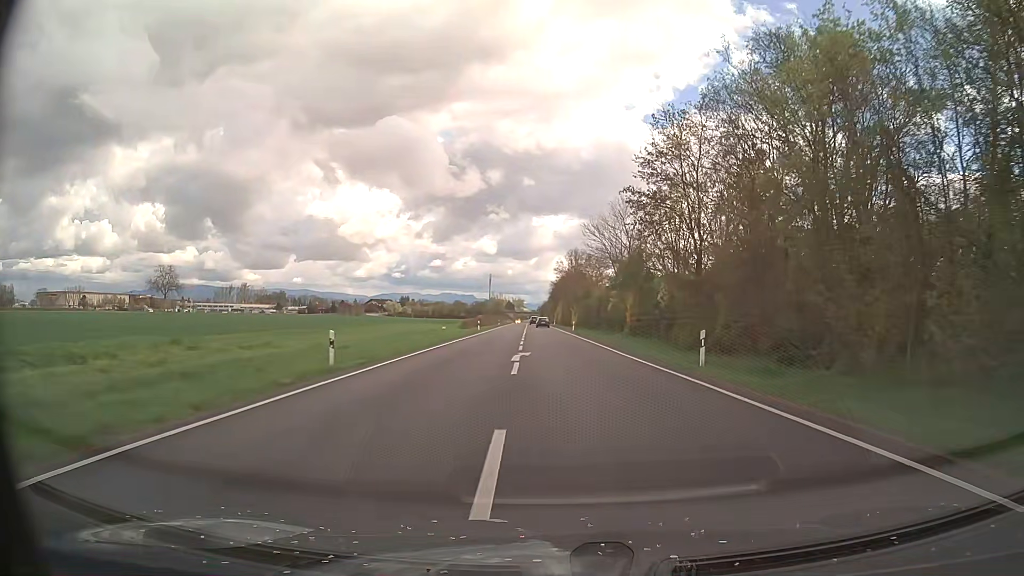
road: secondary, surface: asphalt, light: Day
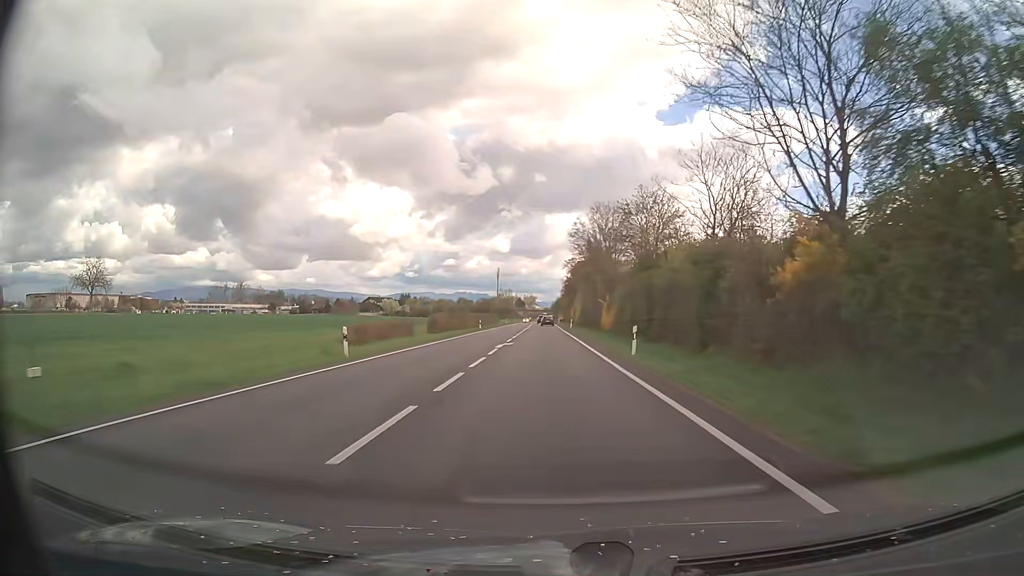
(0.0, +46.1) m; -1°
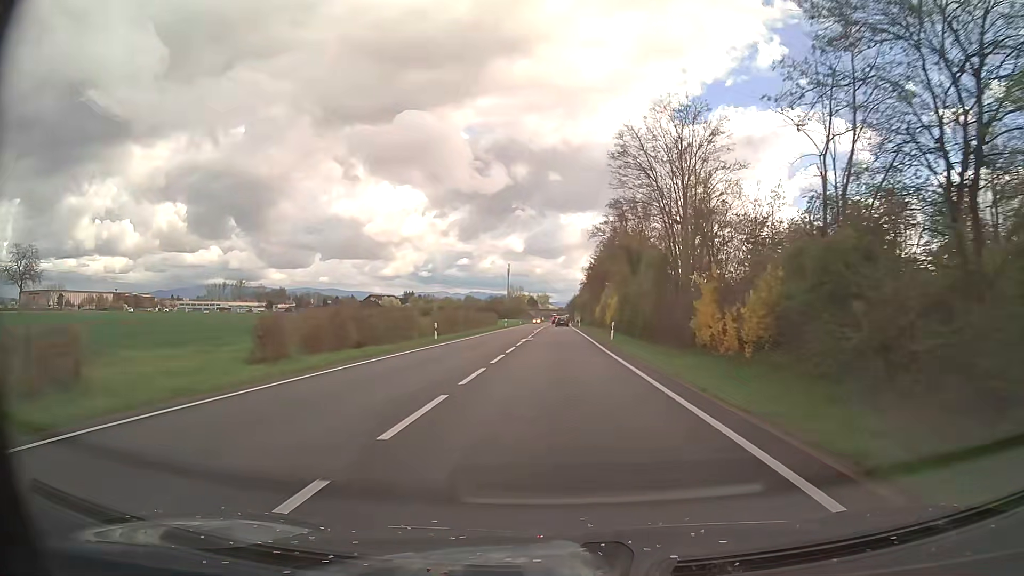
(-0.5, +34.8) m; -1°
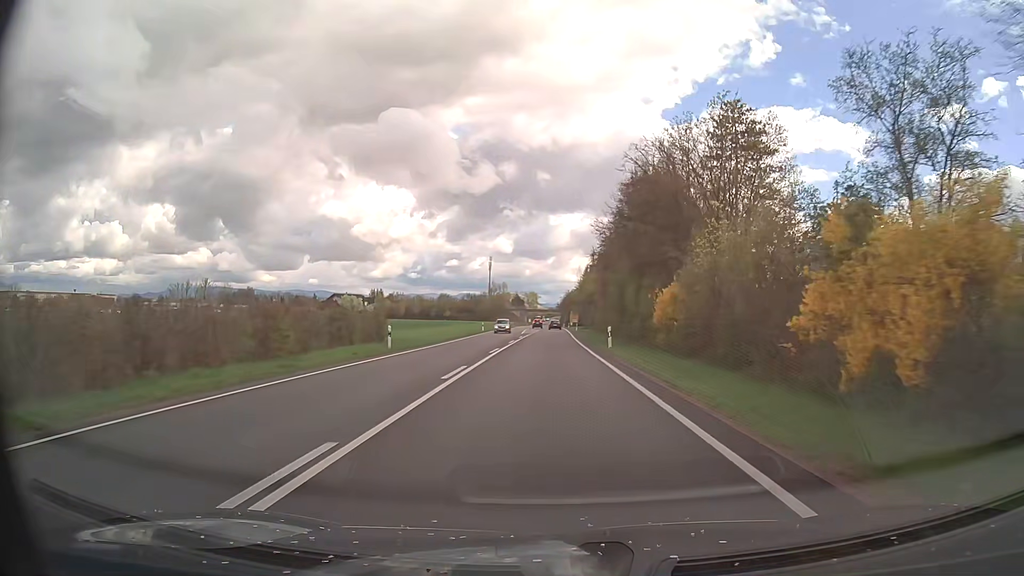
(+0.5, +58.5) m; +1°
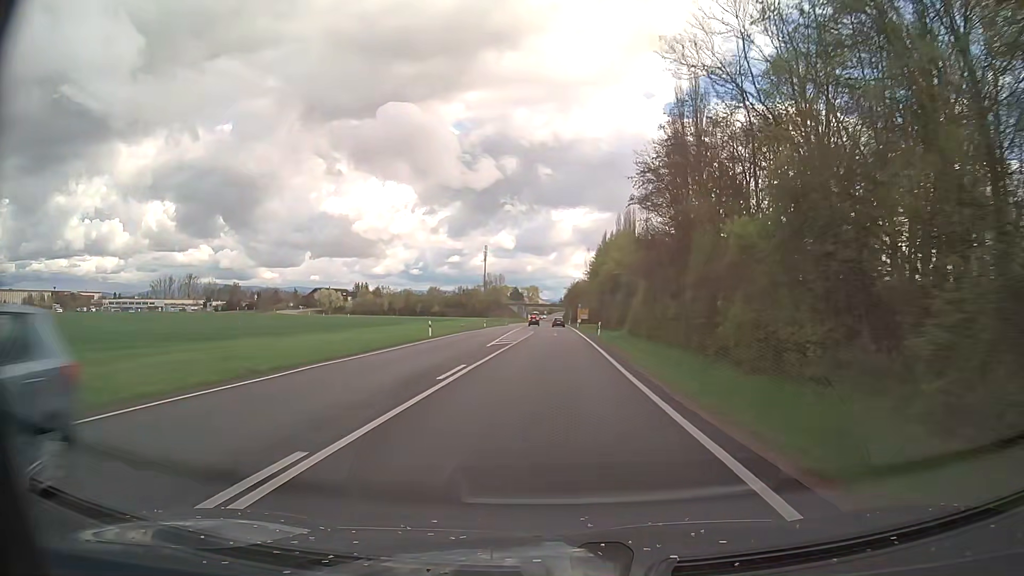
(-0.2, +36.8) m; -1°
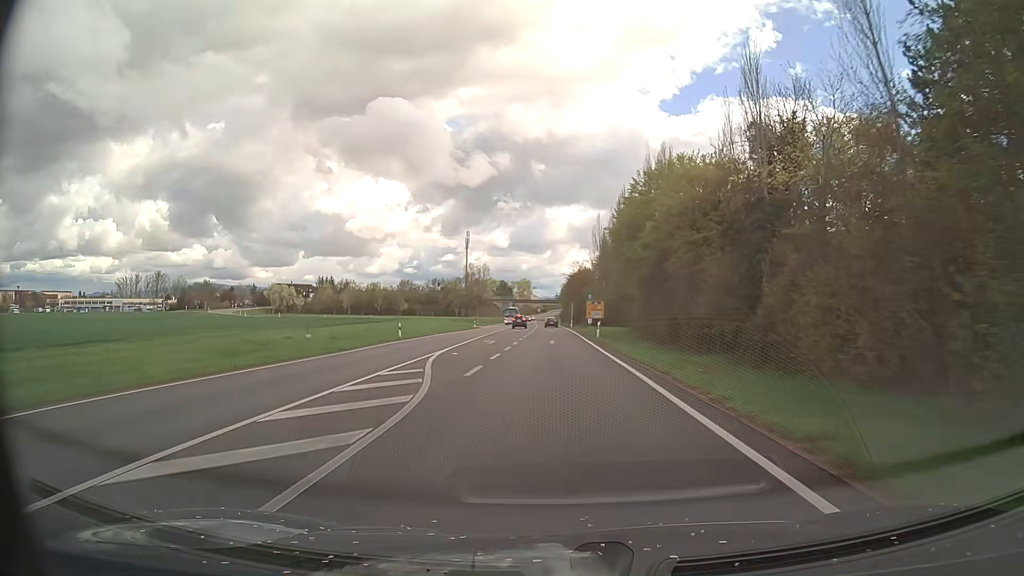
(+0.4, +49.5) m; +1°
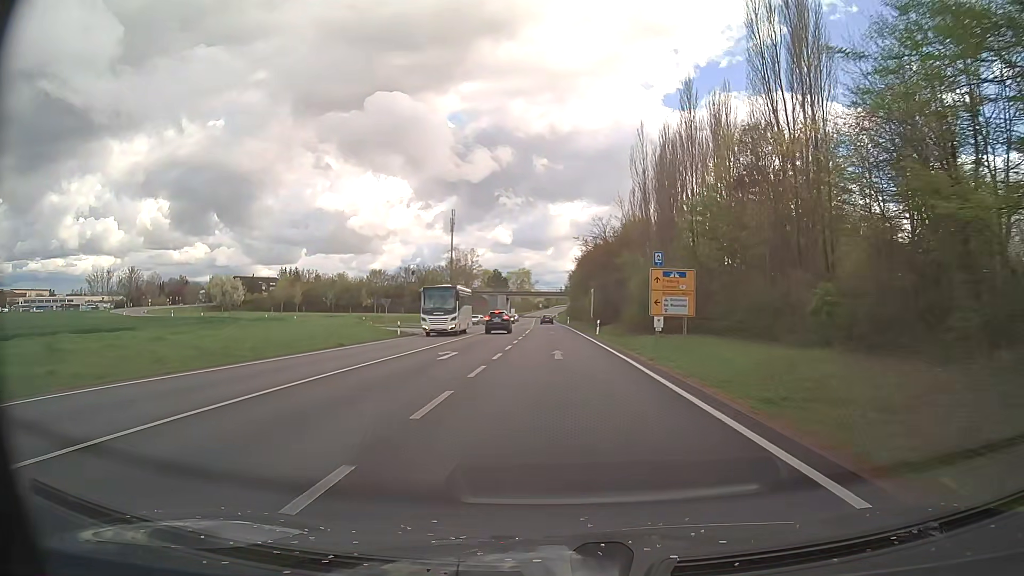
(-0.3, +48.5) m; 0°
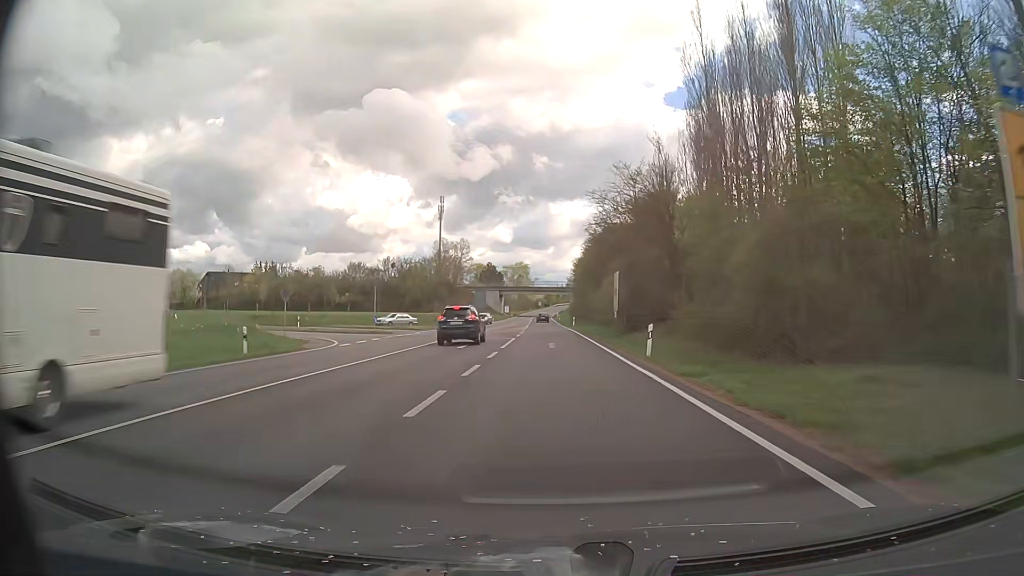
(0.0, +24.0) m; 0°
(0, +10) (0, +20) (0, +30) (0, +40) (0, +50) (-1, +60) (-1, +70) (-1, +80) (-2, +90) (-2, +100) m
